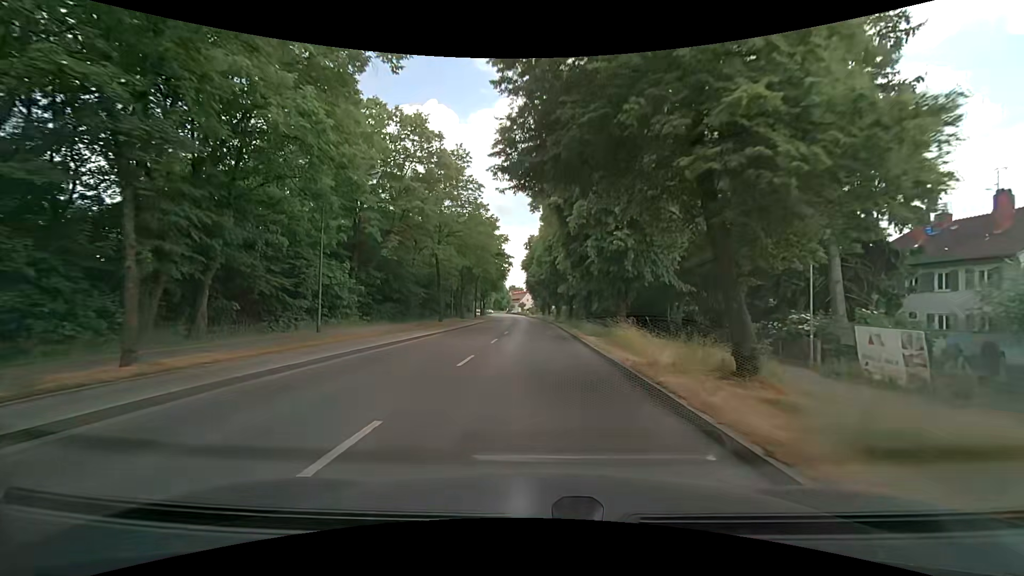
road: secondary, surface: asphalt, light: Day
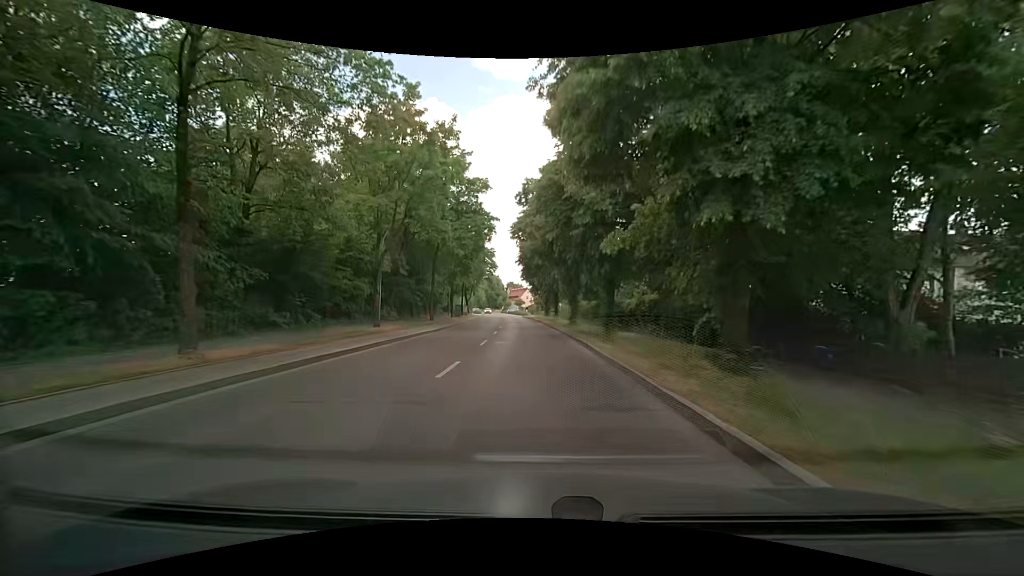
(+0.1, +29.4) m; 0°
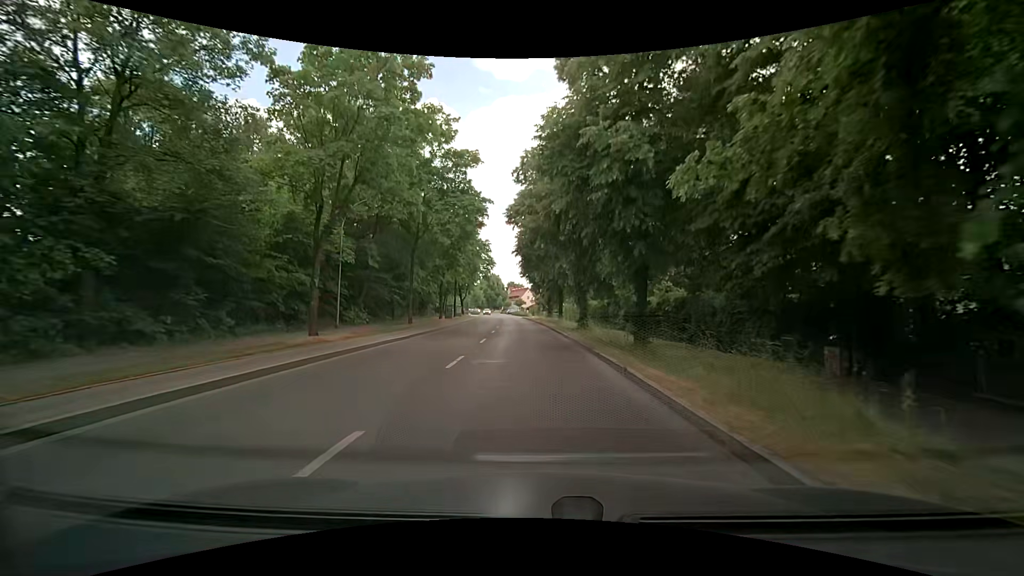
(0.0, +7.3) m; 0°
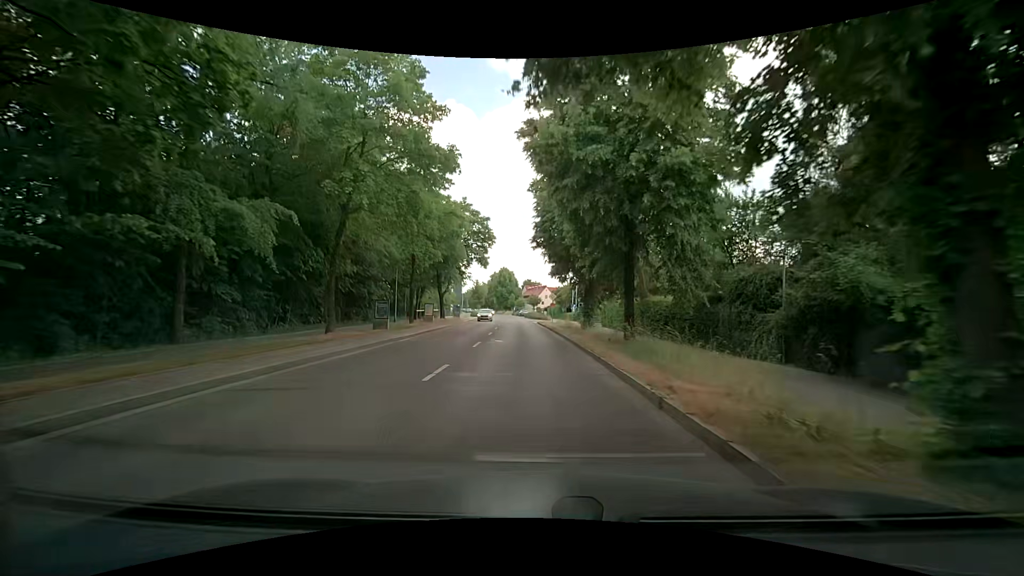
(-0.3, +29.3) m; -1°
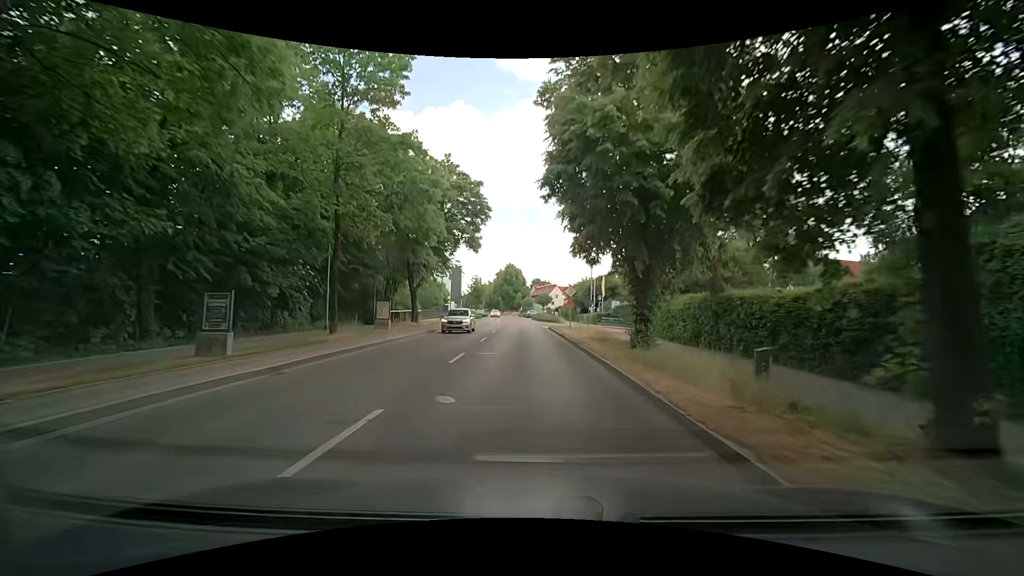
(-0.4, +14.6) m; -3°
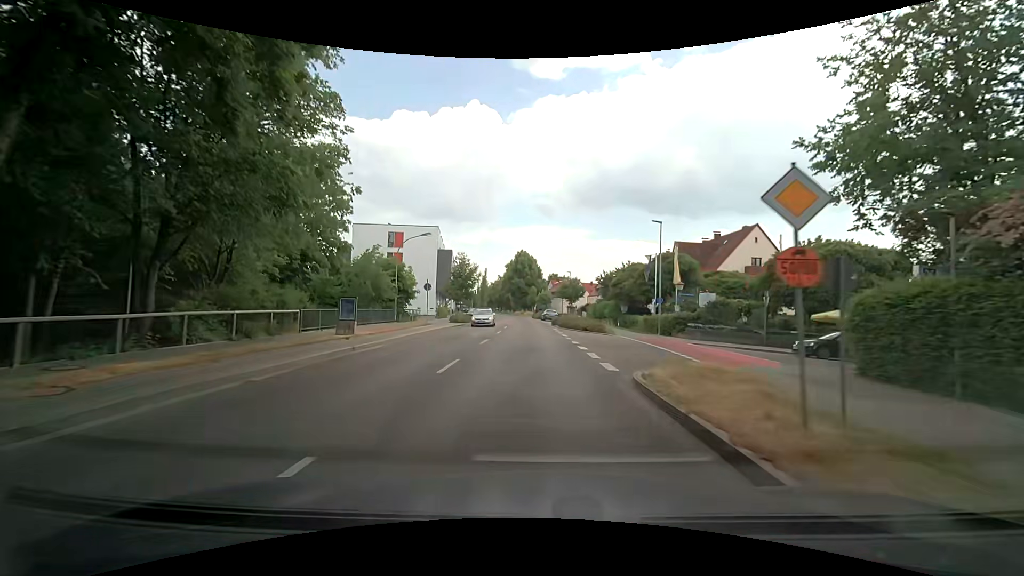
(-0.1, +29.3) m; -1°
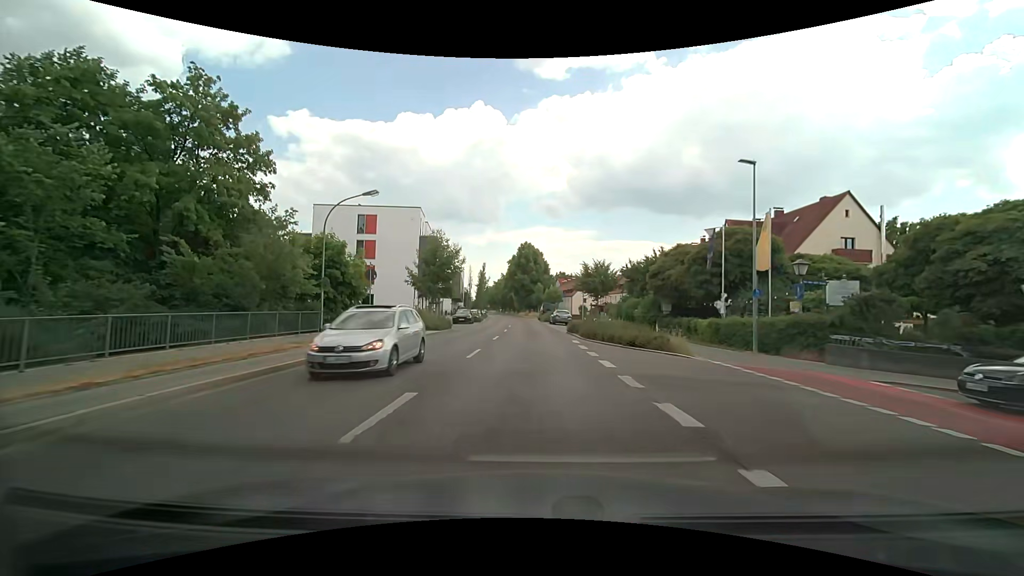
(-0.1, +14.6) m; -1°
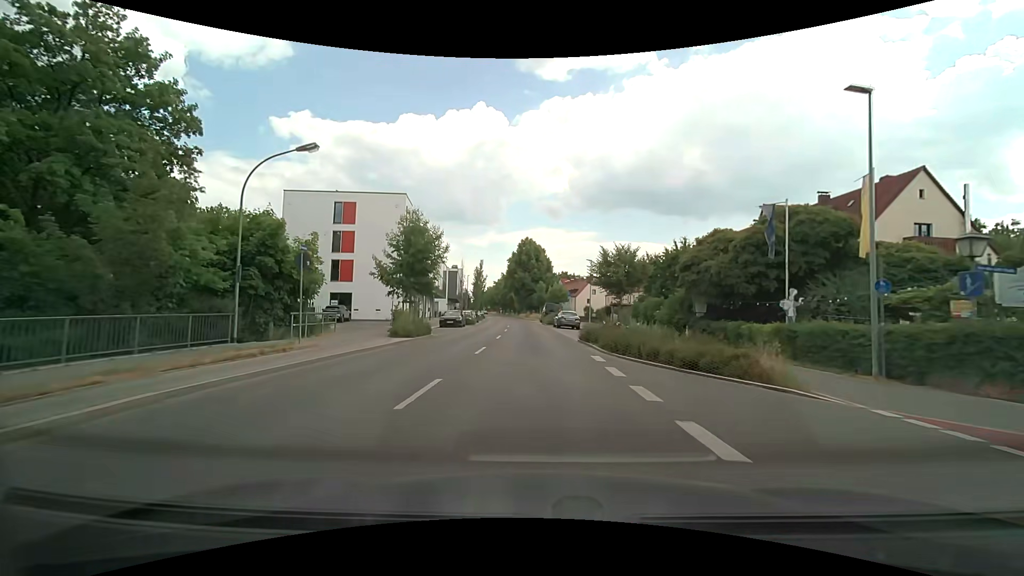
(0.0, +7.3) m; 0°
(0, +10) (0, +20) (0, +30) (-1, +40) (-1, +50) (-2, +60) (-3, +70) (-4, +80) (-5, +90) (-6, +100) m
